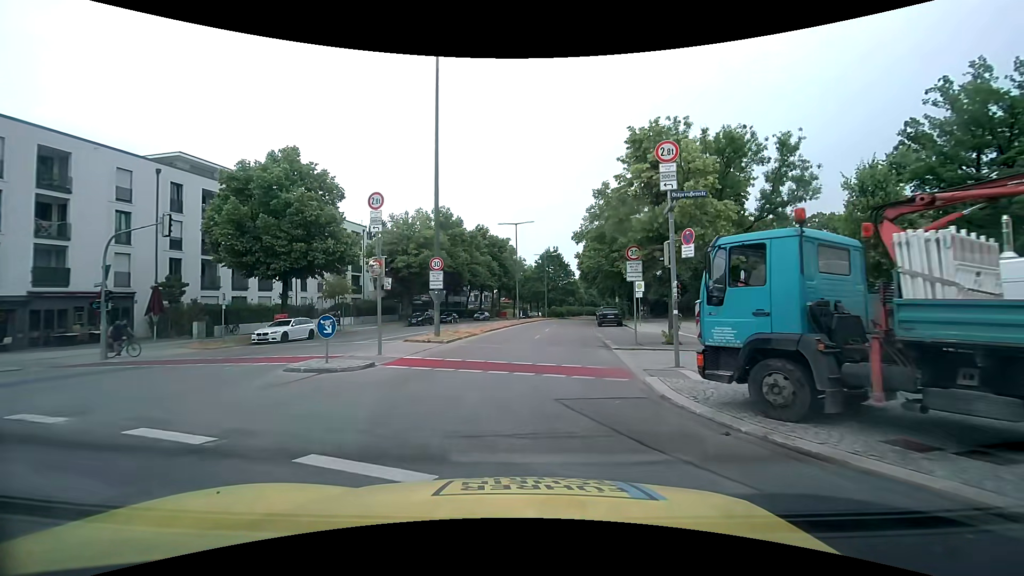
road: residential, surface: asphalt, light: Day
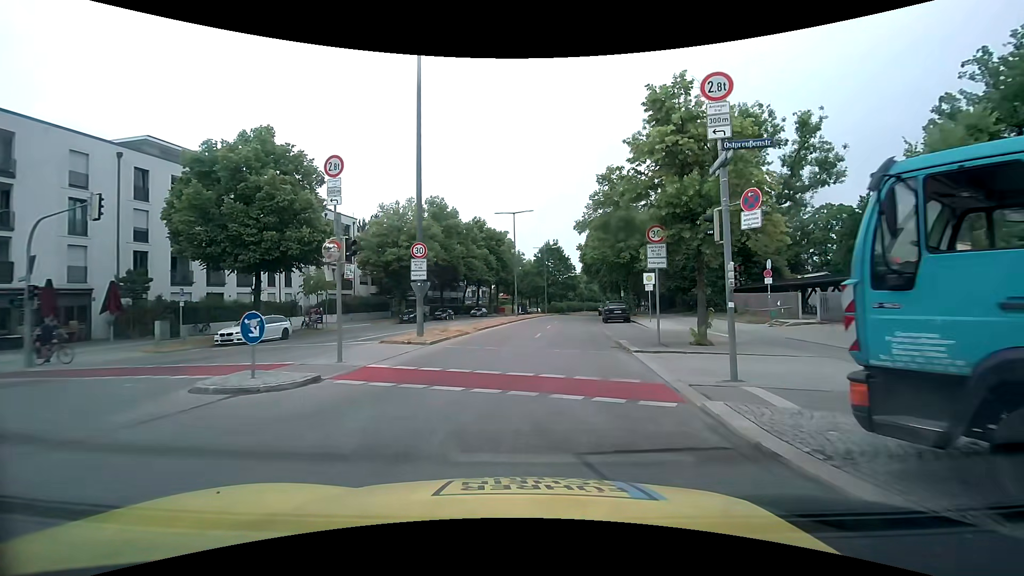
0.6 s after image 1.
(0.0, +3.4) m; +1°
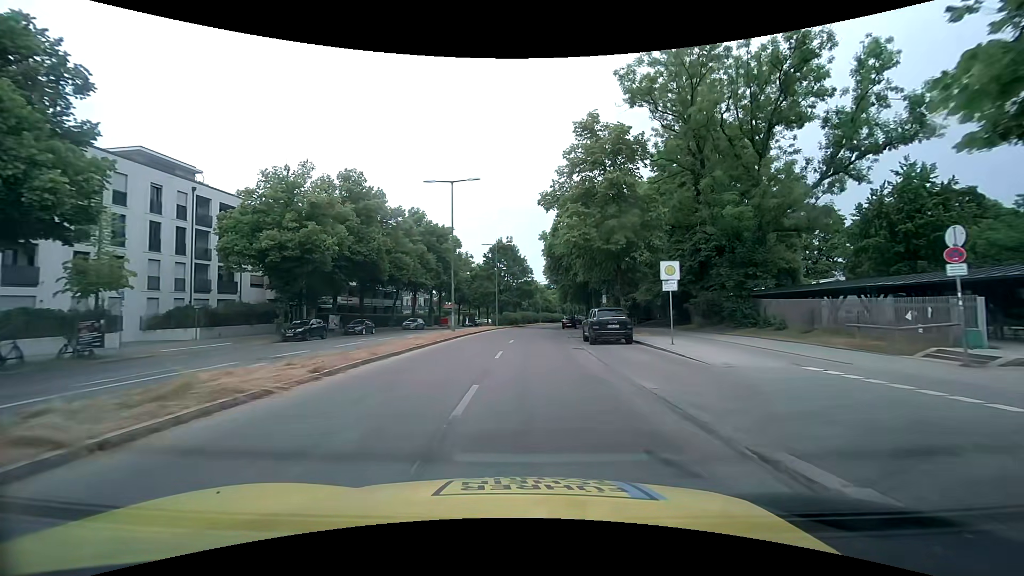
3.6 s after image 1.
(+0.6, +15.1) m; +6°
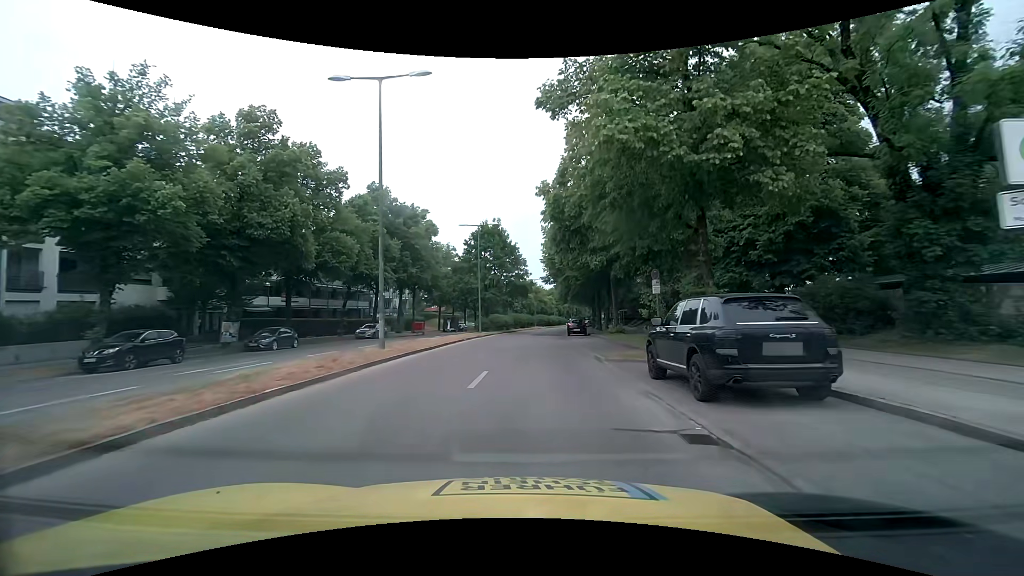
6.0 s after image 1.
(+0.1, +15.6) m; 0°
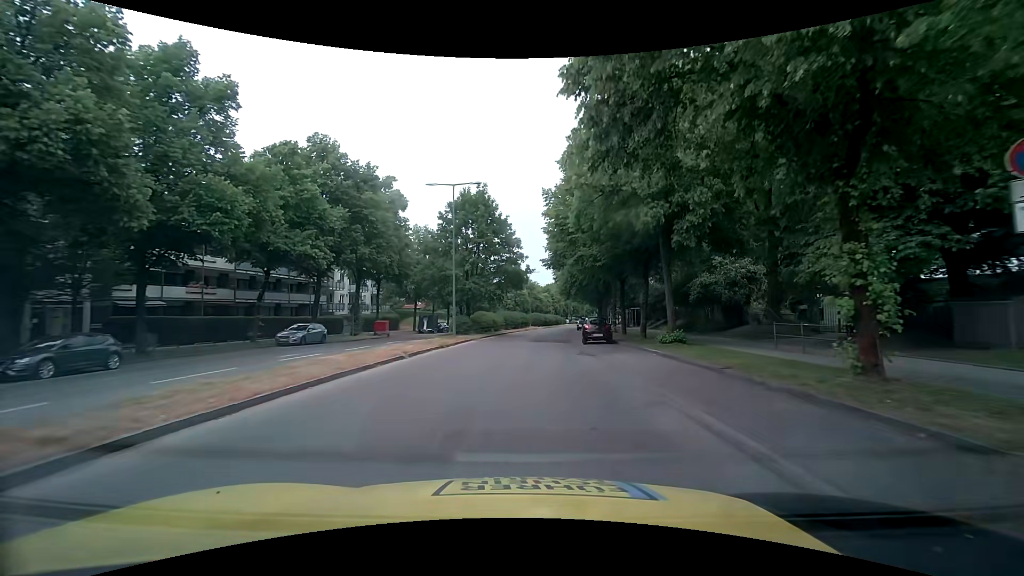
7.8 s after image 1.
(0.0, +14.6) m; 0°
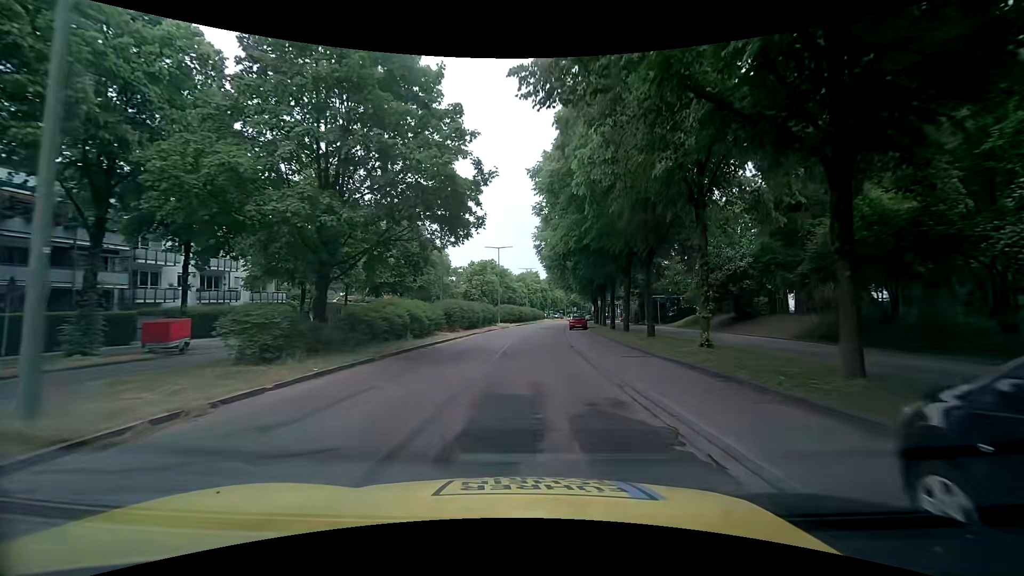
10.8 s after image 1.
(+1.2, +27.4) m; +3°
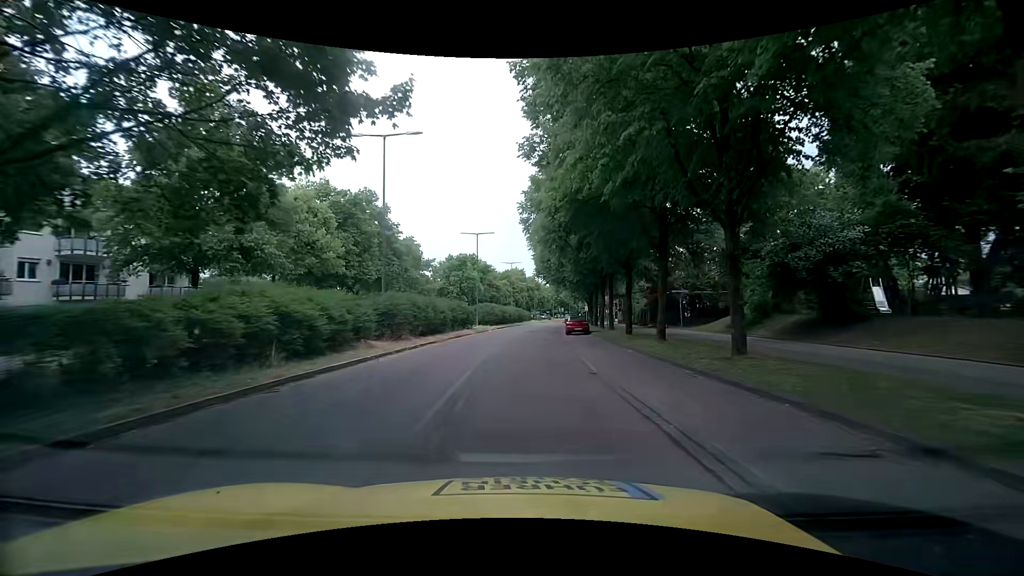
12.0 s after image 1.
(+0.2, +11.6) m; +2°
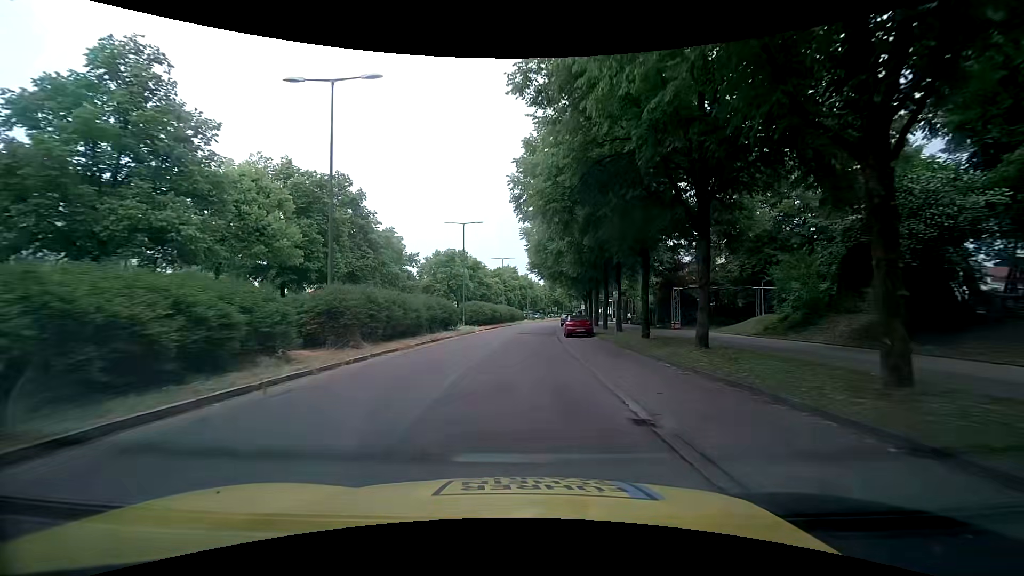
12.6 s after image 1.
(+0.1, +5.8) m; 0°
(0, +10) (0, +20) (+1, +30) (+1, +40) (+2, +50) (+3, +60) (+4, +70) (+5, +80) (+6, +90) (+8, +100) m
